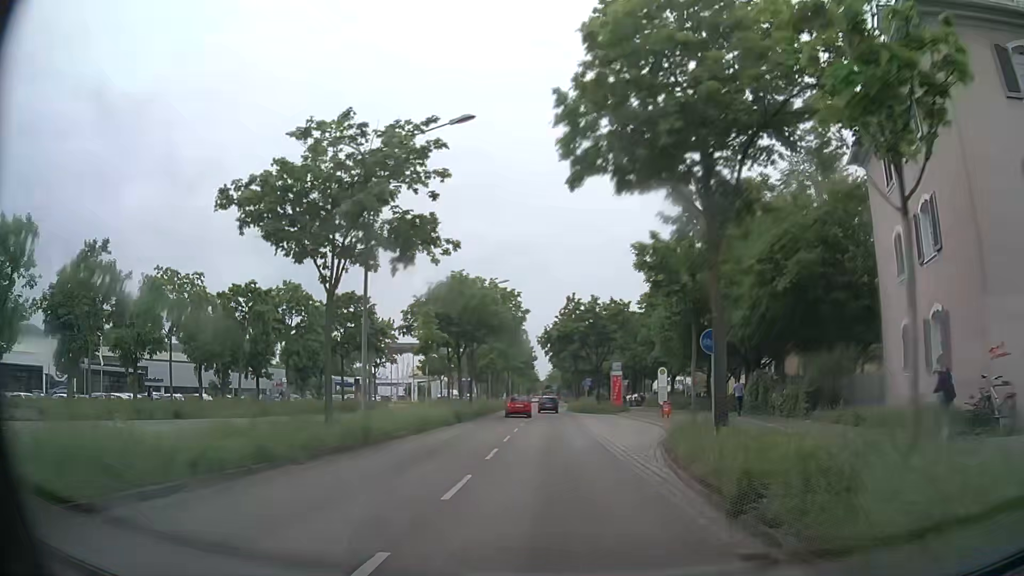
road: primary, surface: asphalt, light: Day
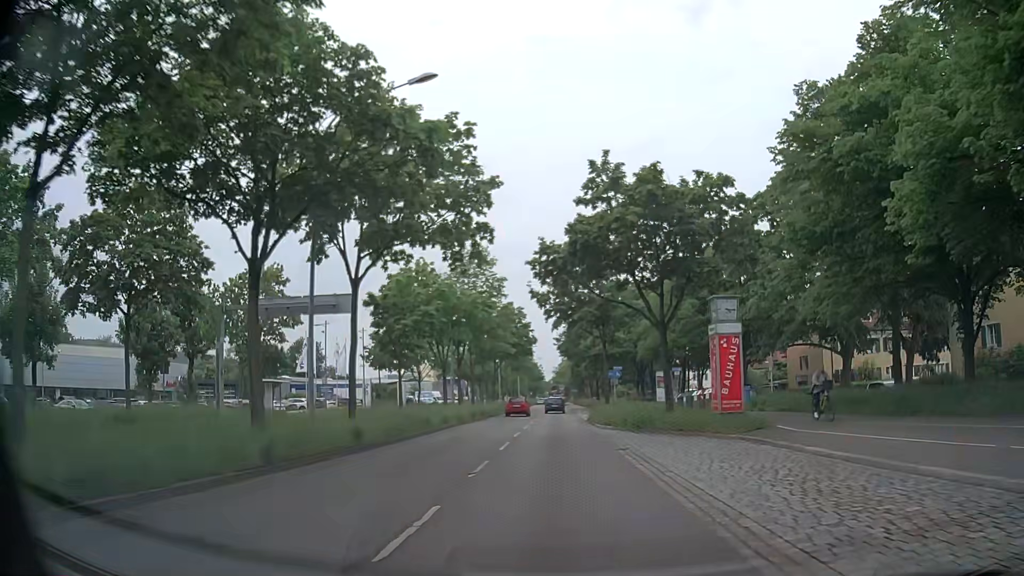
(-0.1, +33.7) m; 0°
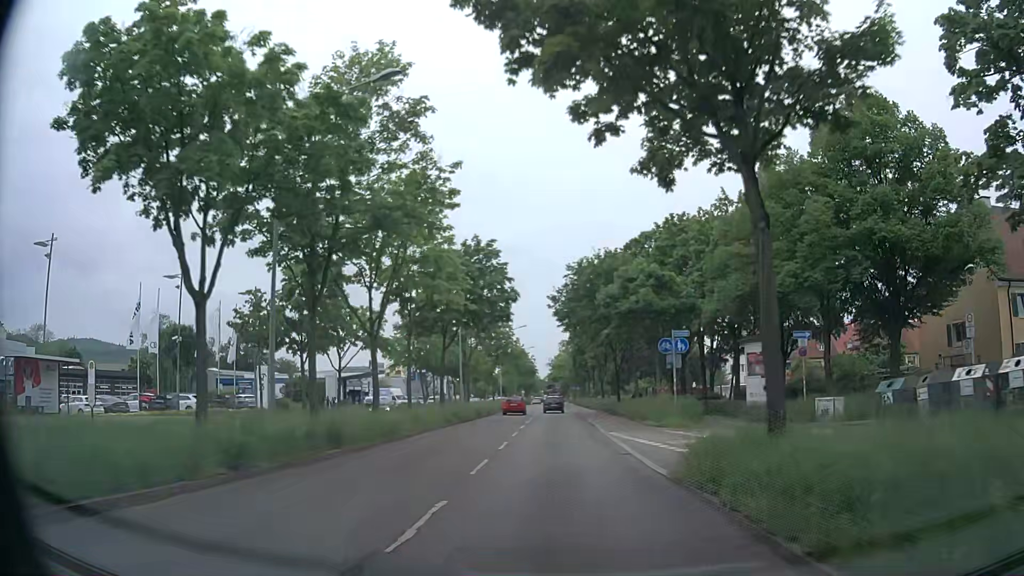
(0.0, +29.7) m; 0°
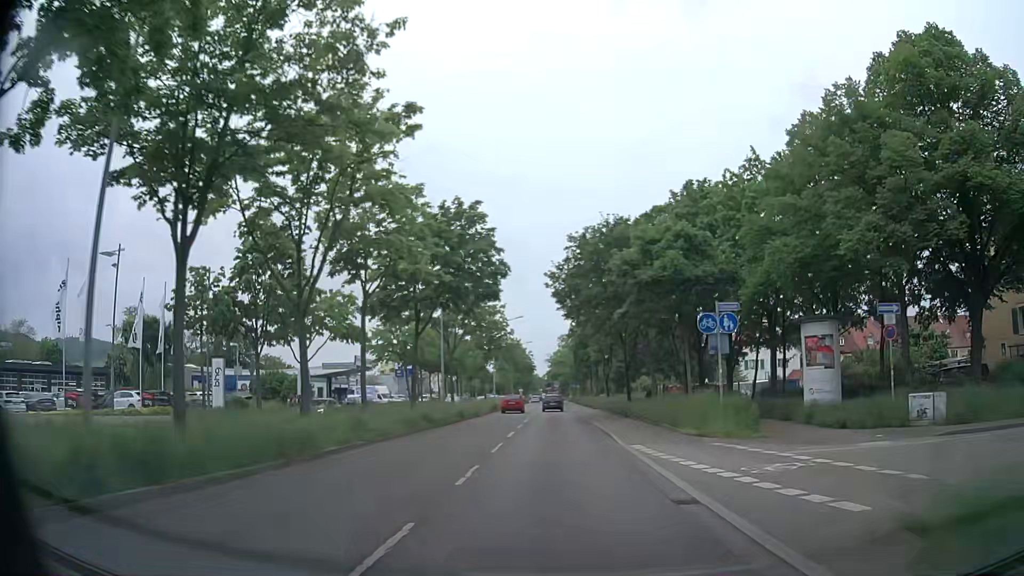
(0.0, +7.6) m; +1°
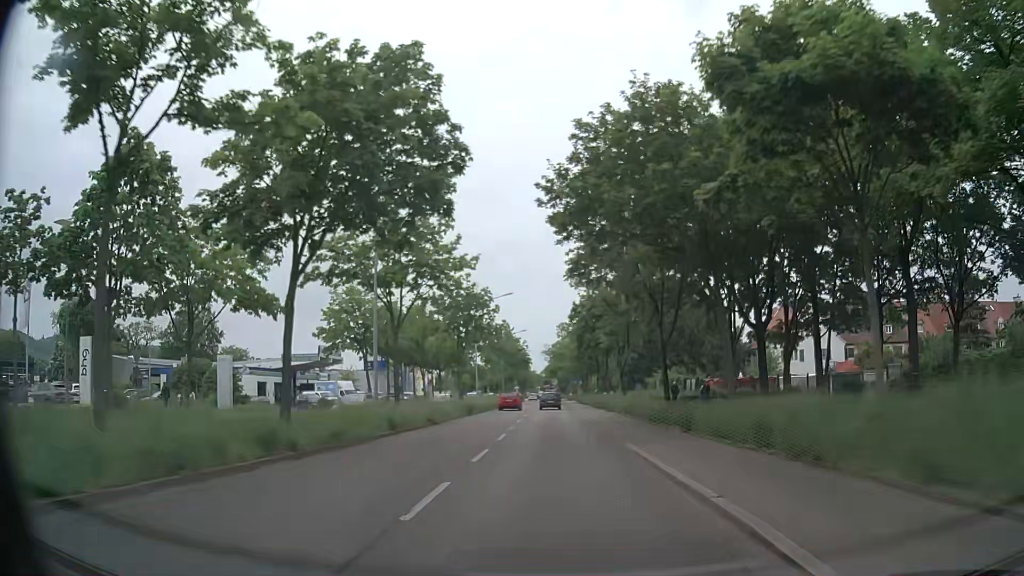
(-0.1, +15.2) m; -1°
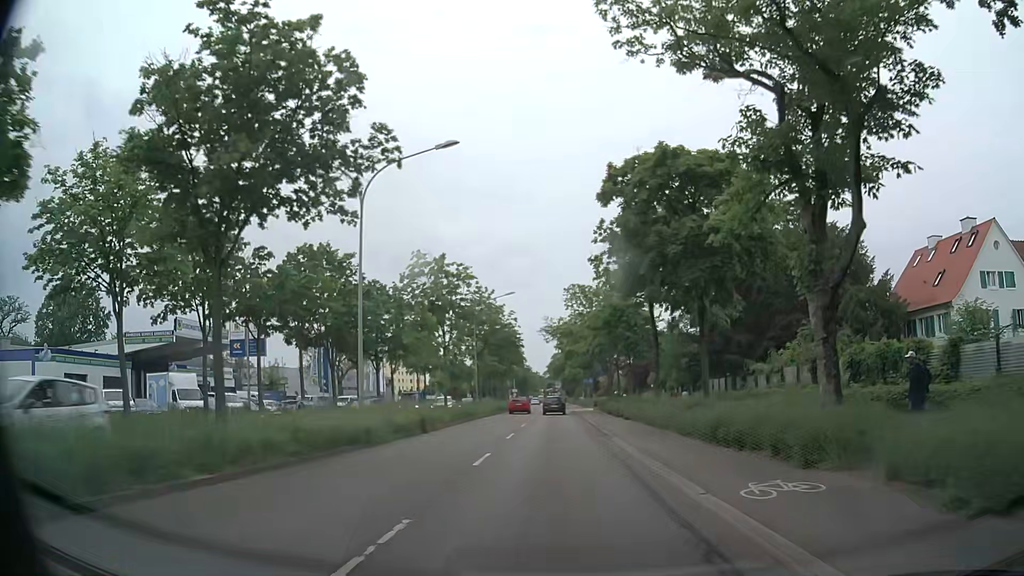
(0.0, +35.7) m; 0°
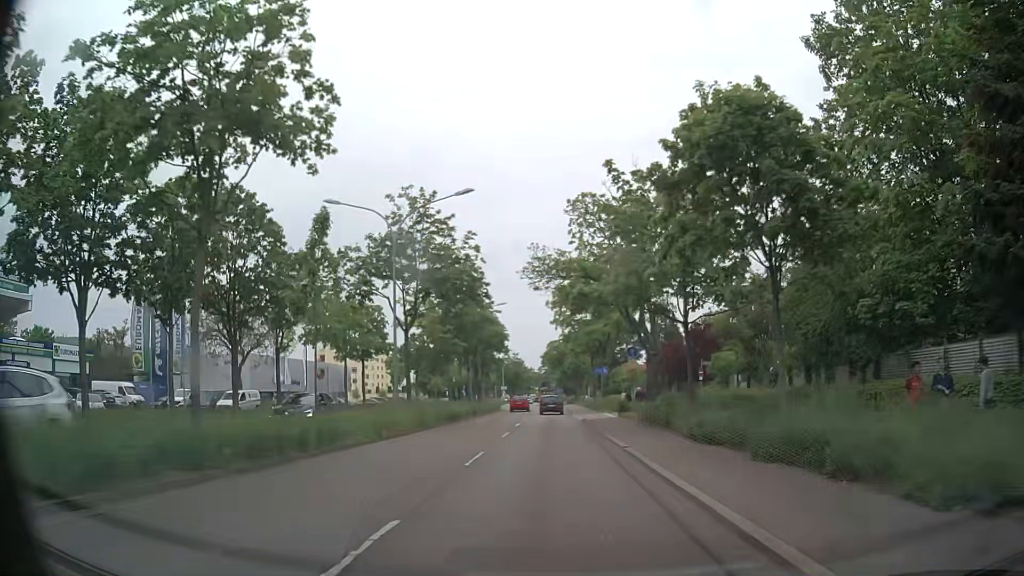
(+0.1, +27.3) m; +1°
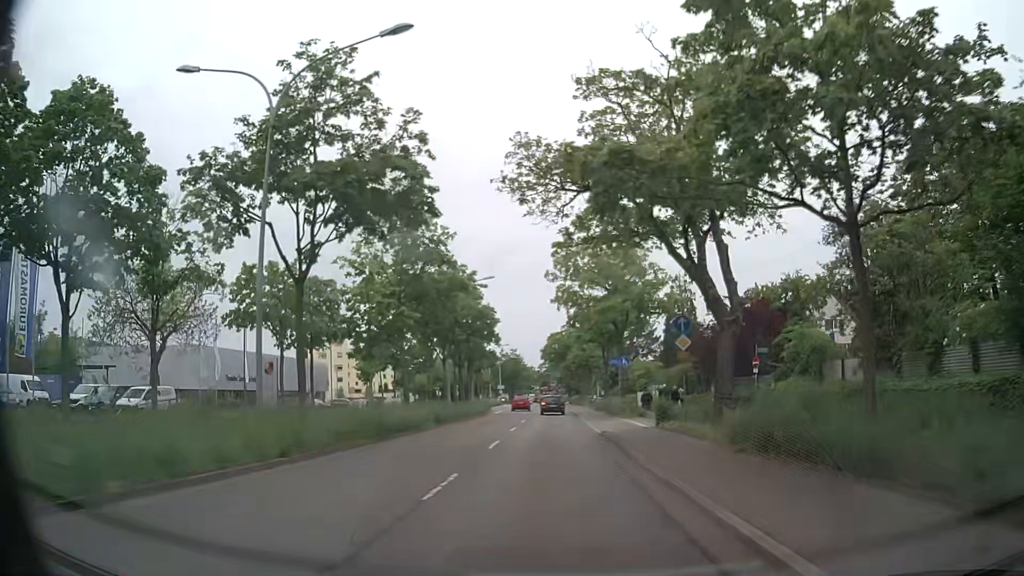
(-0.1, +13.5) m; 0°
